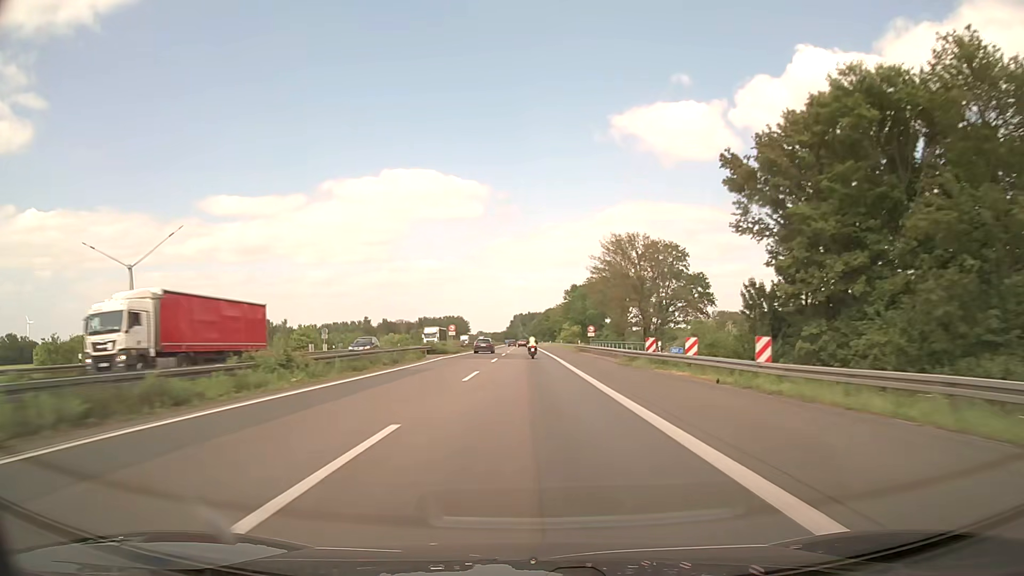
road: motorway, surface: asphalt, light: Day
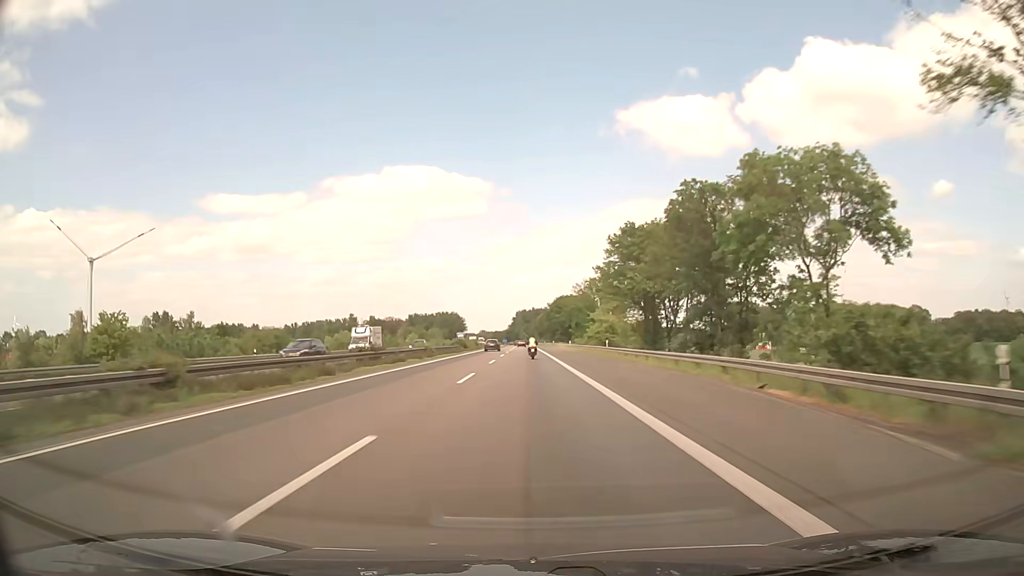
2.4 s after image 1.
(-0.1, +72.8) m; 0°
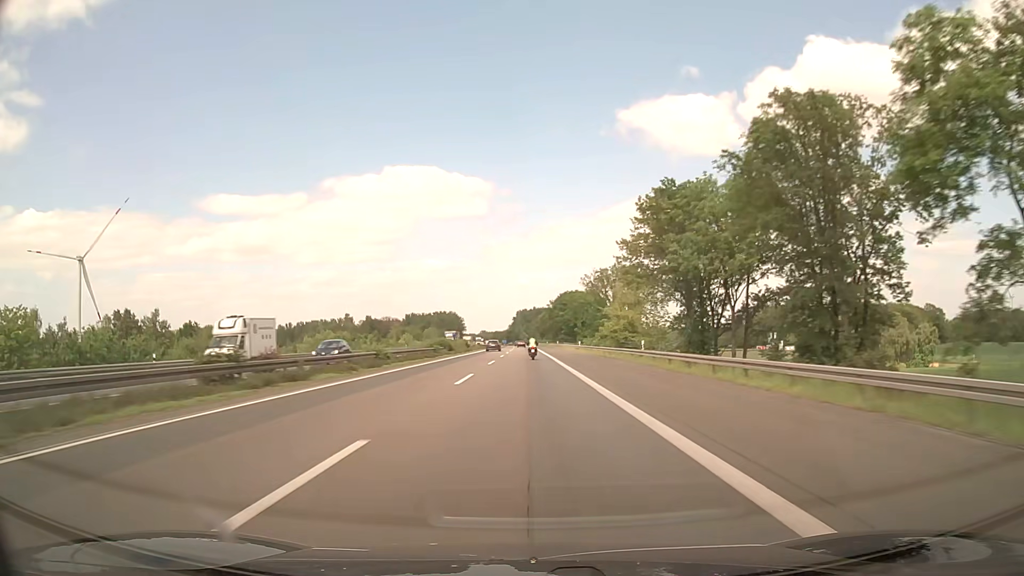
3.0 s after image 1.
(0.0, +18.3) m; 0°
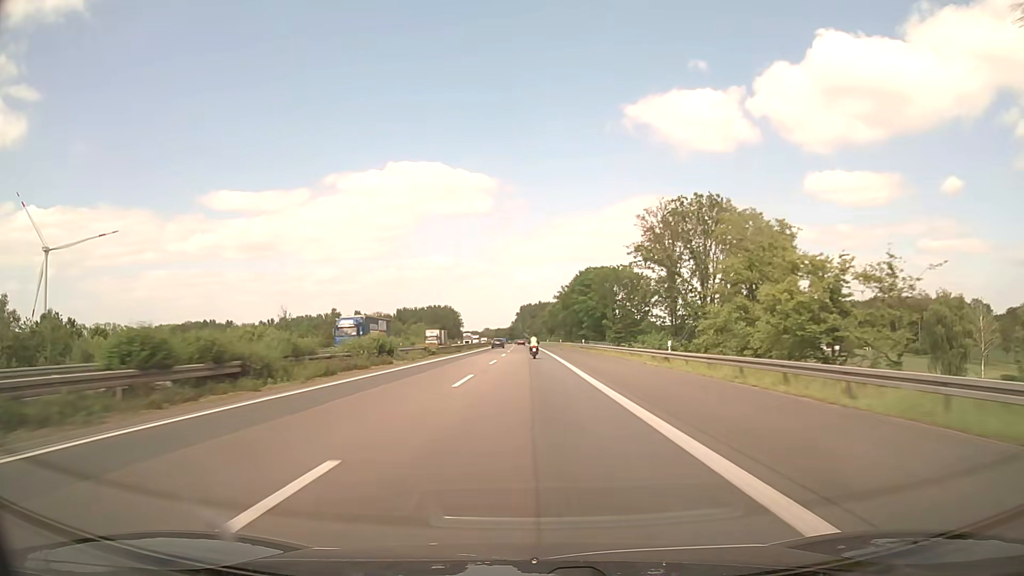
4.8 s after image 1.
(-0.1, +55.3) m; 0°
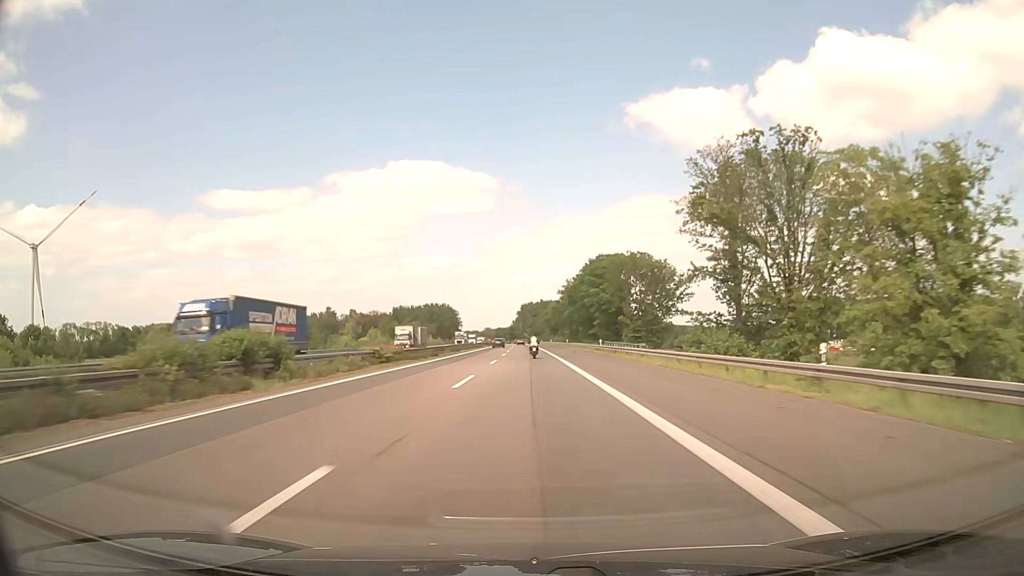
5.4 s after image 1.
(0.0, +18.5) m; 0°
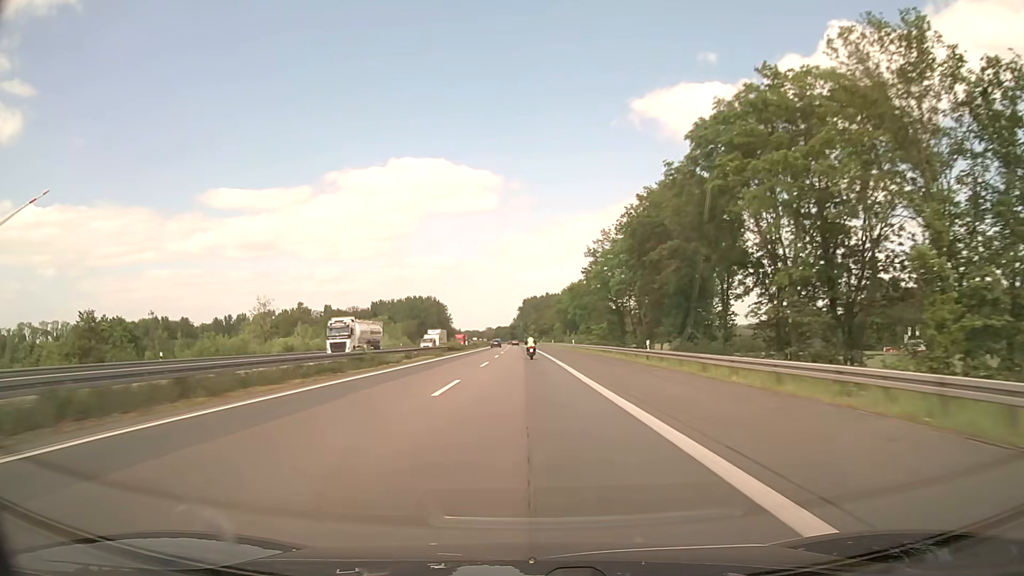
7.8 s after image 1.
(-0.1, +74.0) m; 0°
(0, +10) (0, +20) (0, +30) (0, +40) (0, +50) (0, +60) (0, +70) (0, +80) (-1, +90) (-1, +100) m
